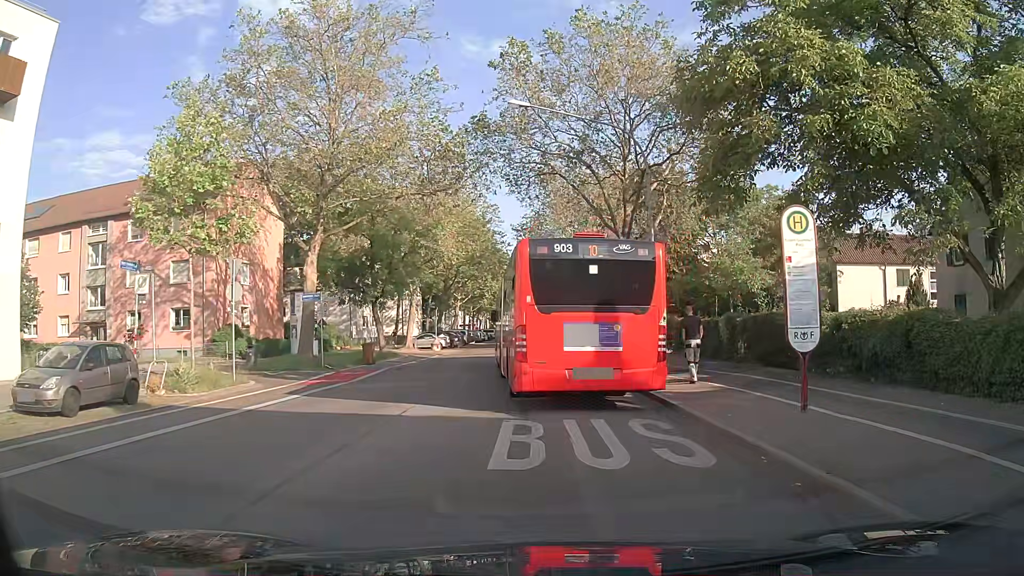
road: secondary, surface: asphalt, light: Day
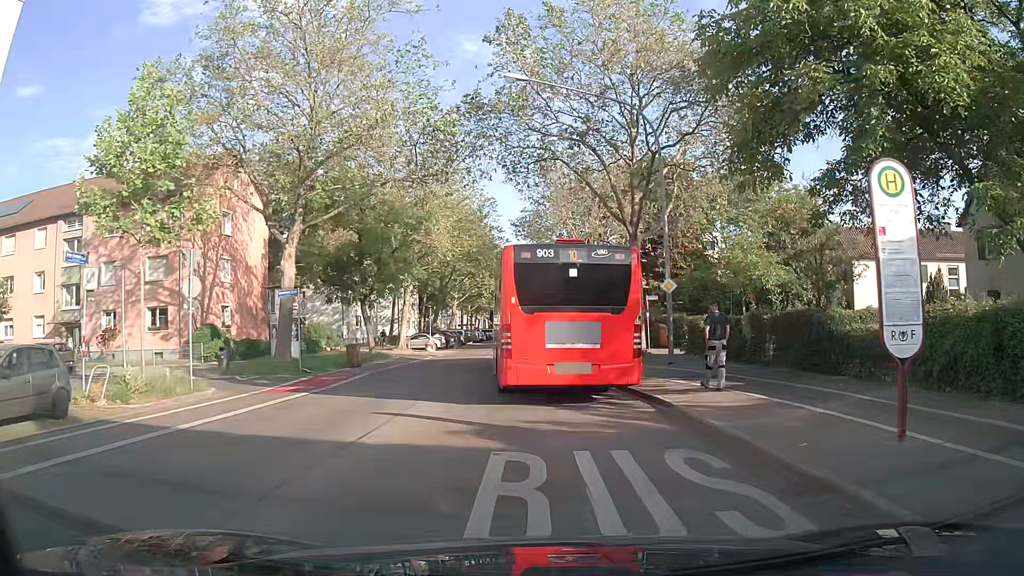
(0.0, +2.9) m; +1°
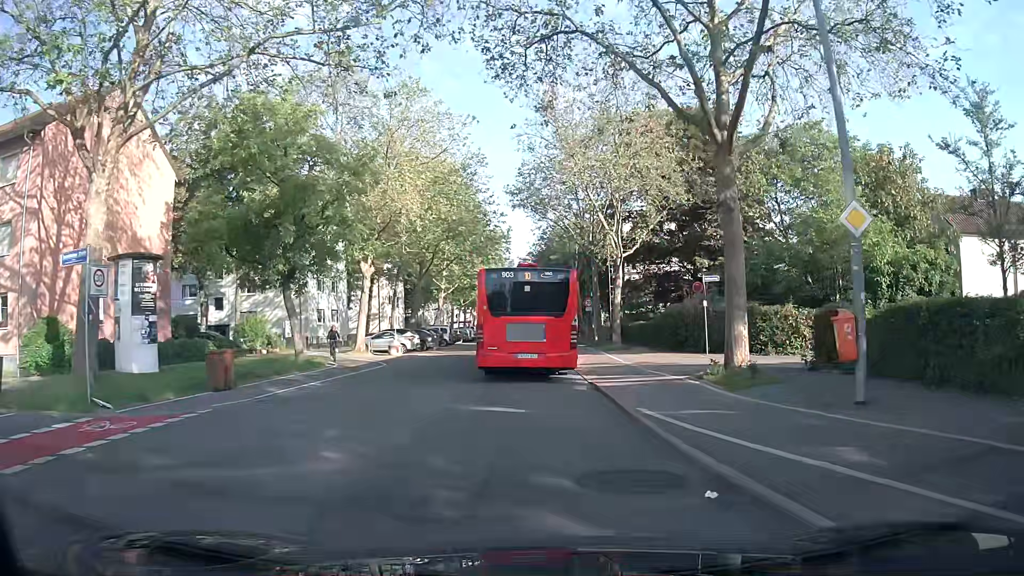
(-0.2, +13.8) m; -1°
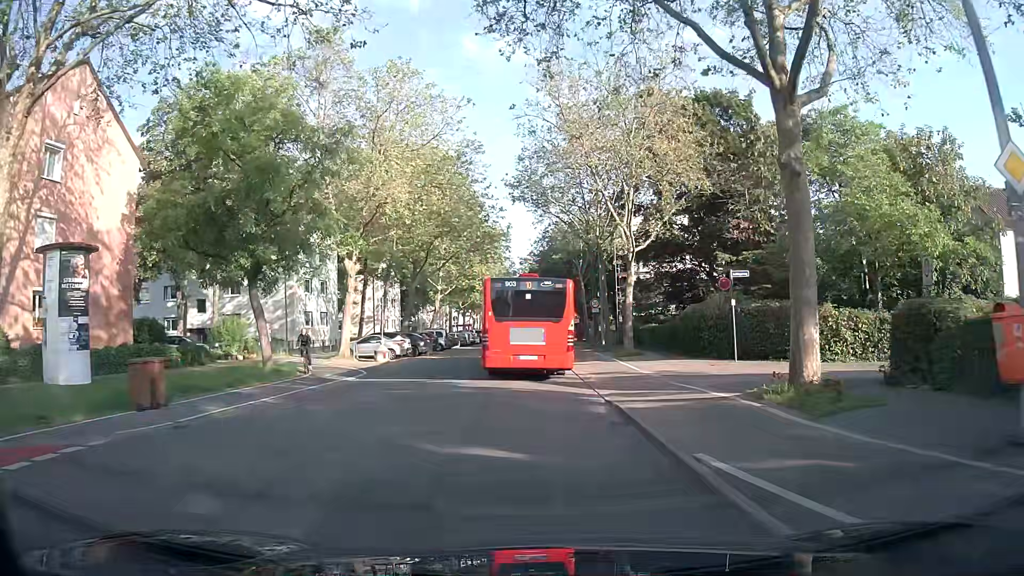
(0.0, +3.8) m; +1°
